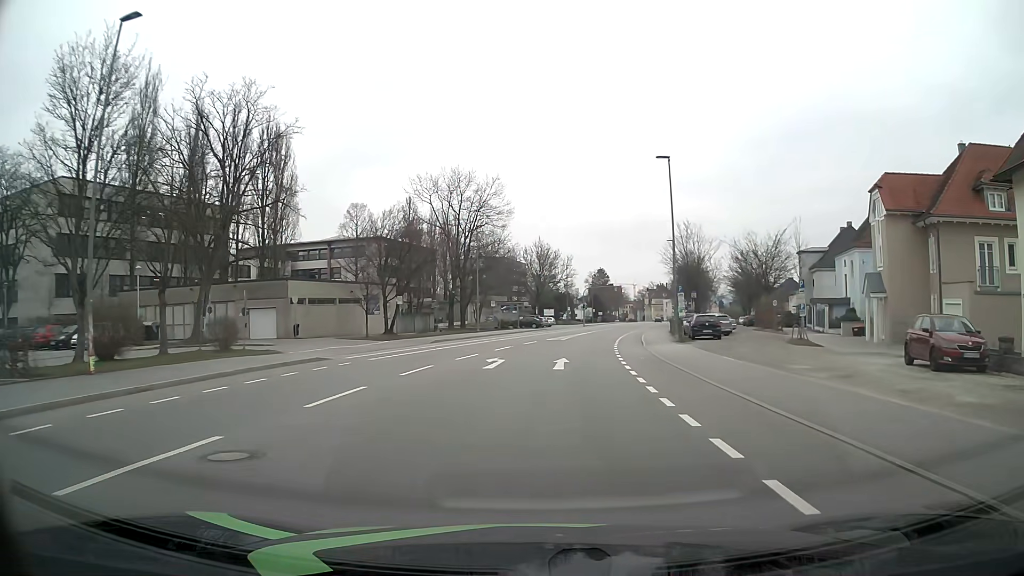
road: tertiary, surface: asphalt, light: Day
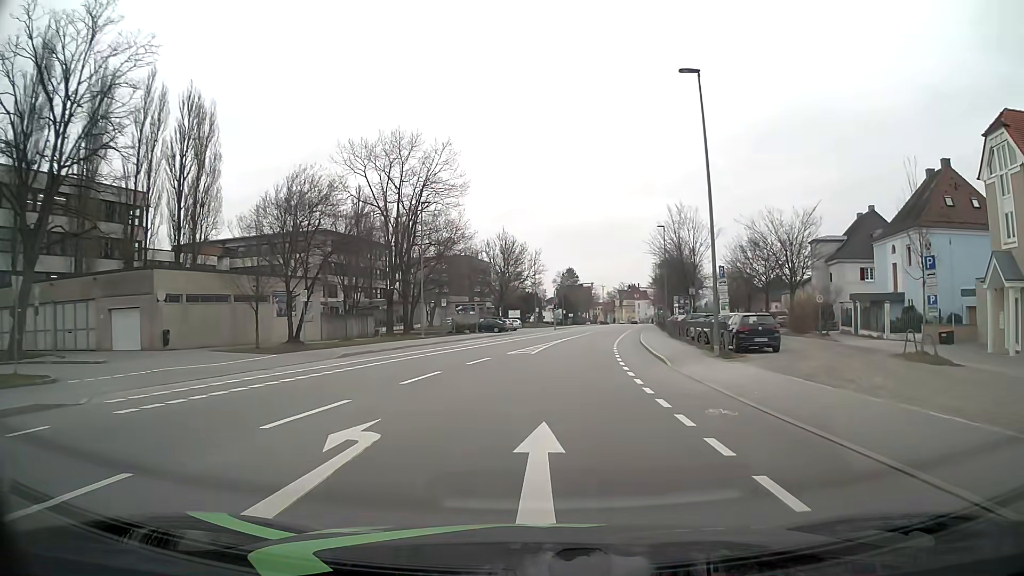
(+0.4, +14.1) m; +3°
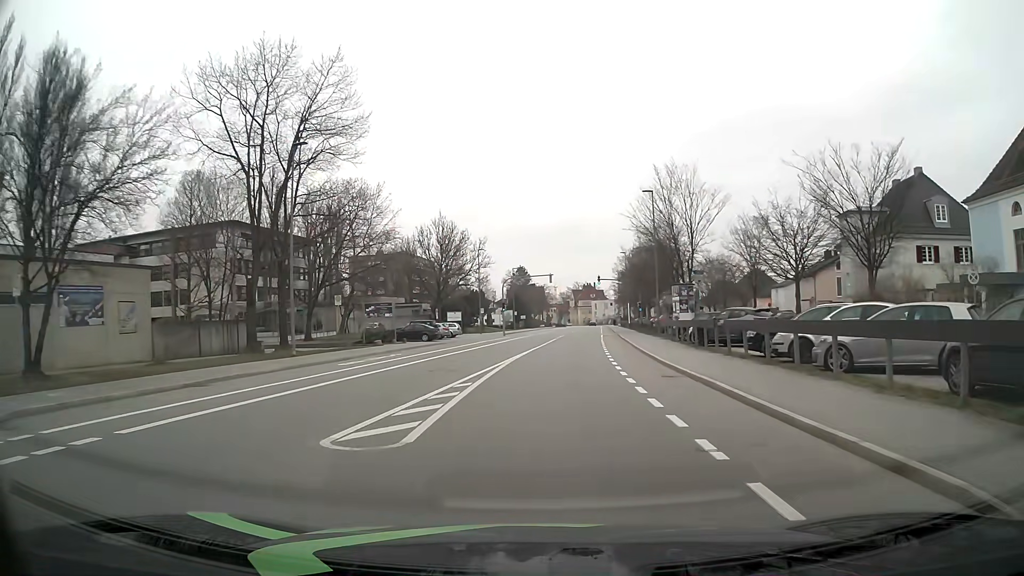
(+0.5, +18.6) m; +4°
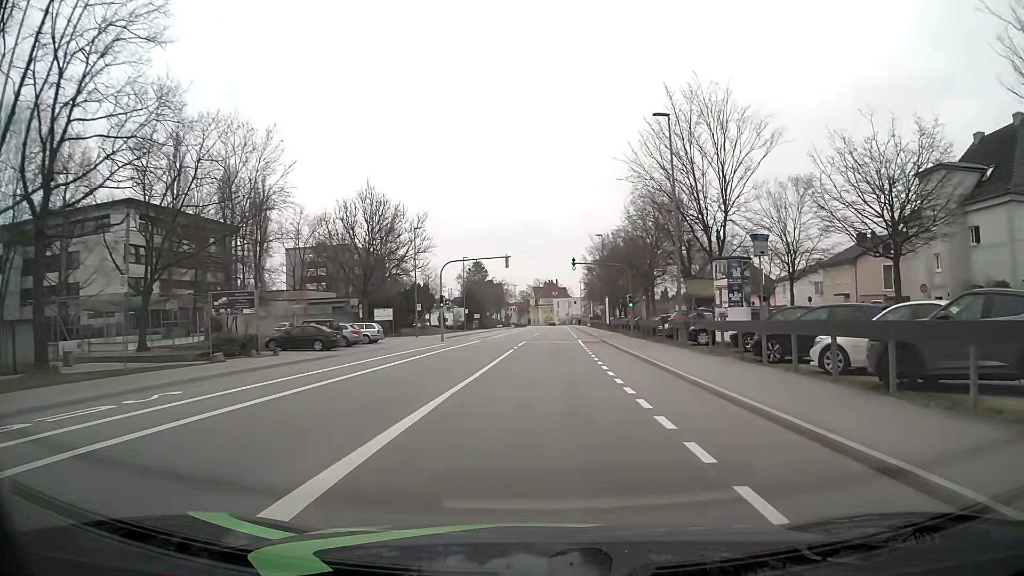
(+0.6, +18.5) m; +3°
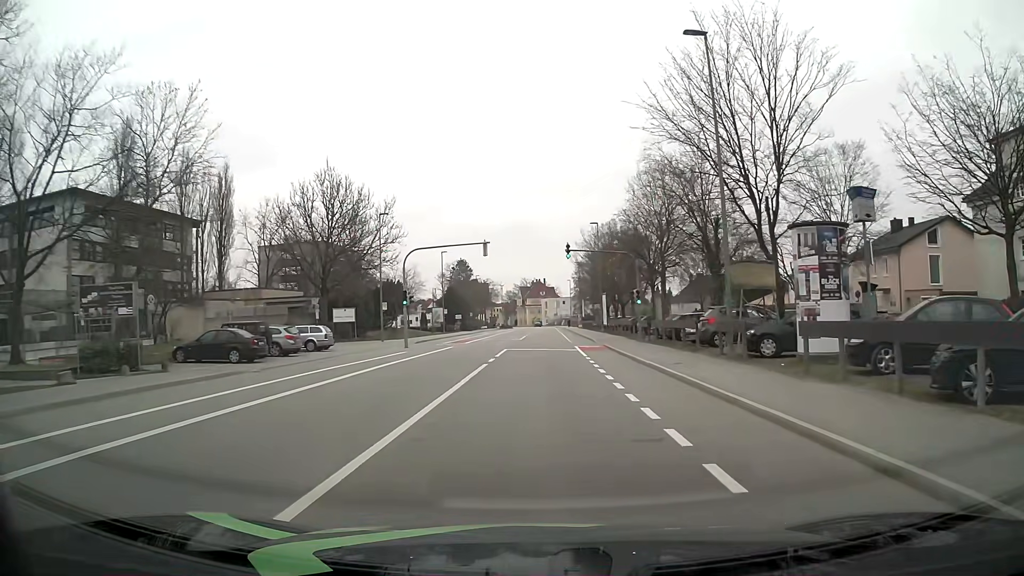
(+0.1, +9.3) m; +1°
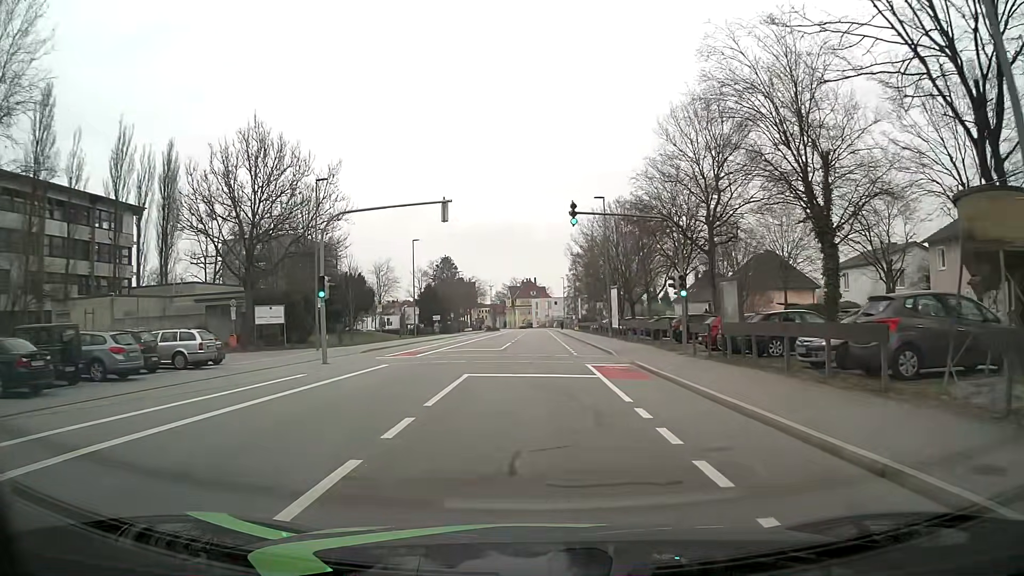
(+0.1, +14.0) m; +1°
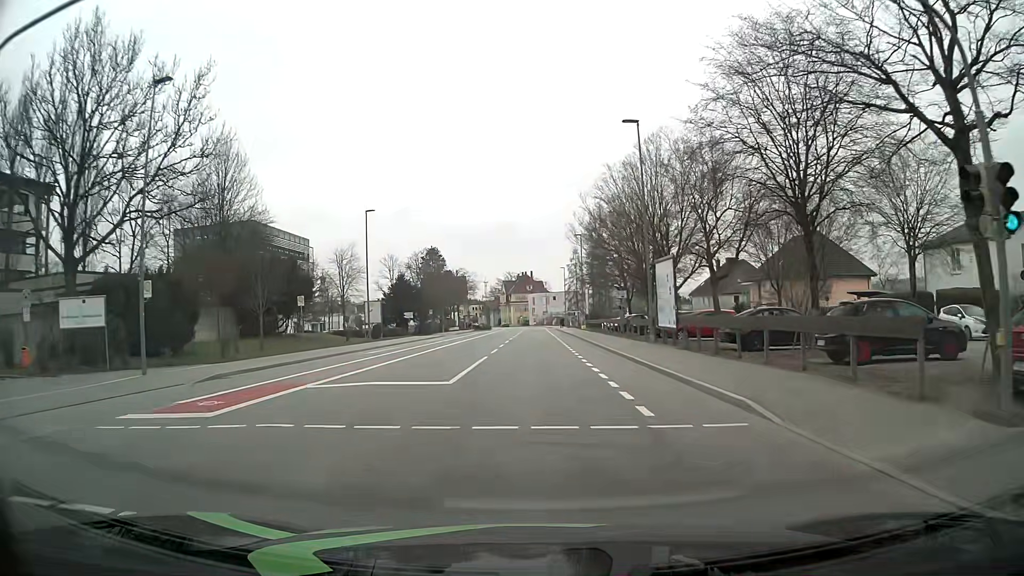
(+0.1, +18.7) m; 0°
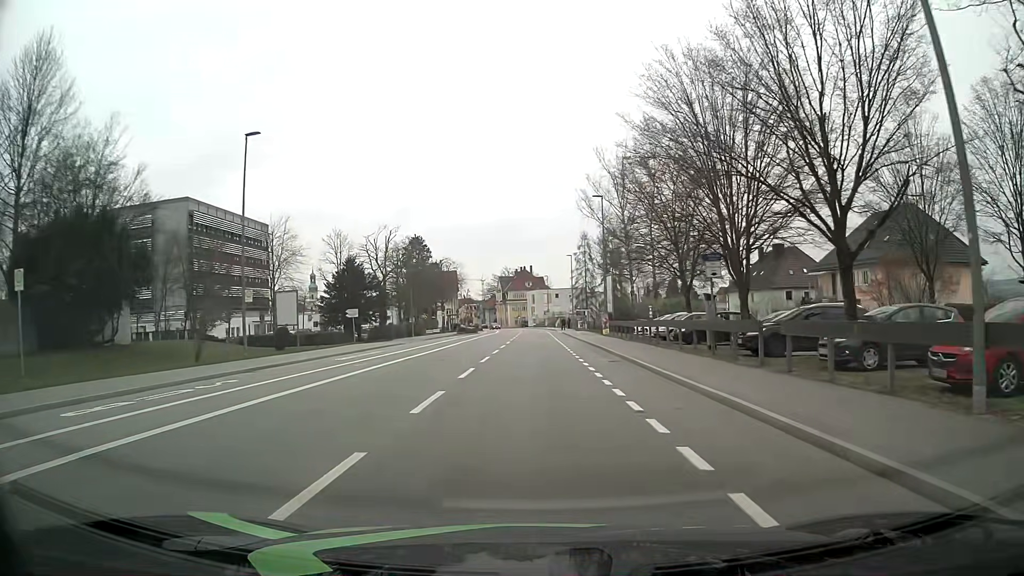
(0.0, +23.4) m; 0°
(0, +10) (0, +20) (0, +30) (0, +40) (0, +50) (0, +60) (0, +70) (0, +80) (0, +90) (0, +100) m
